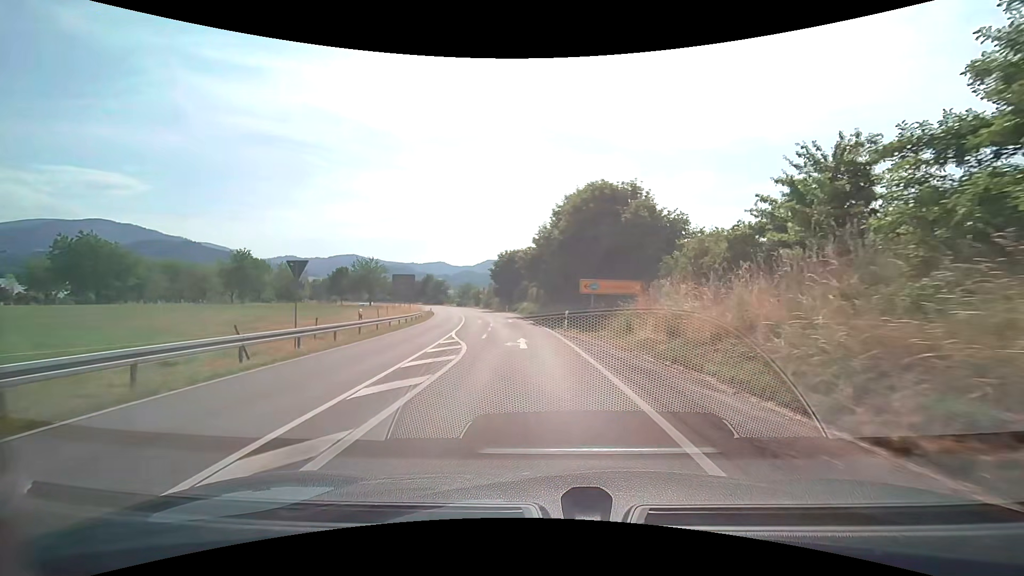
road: secondary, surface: asphalt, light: Day
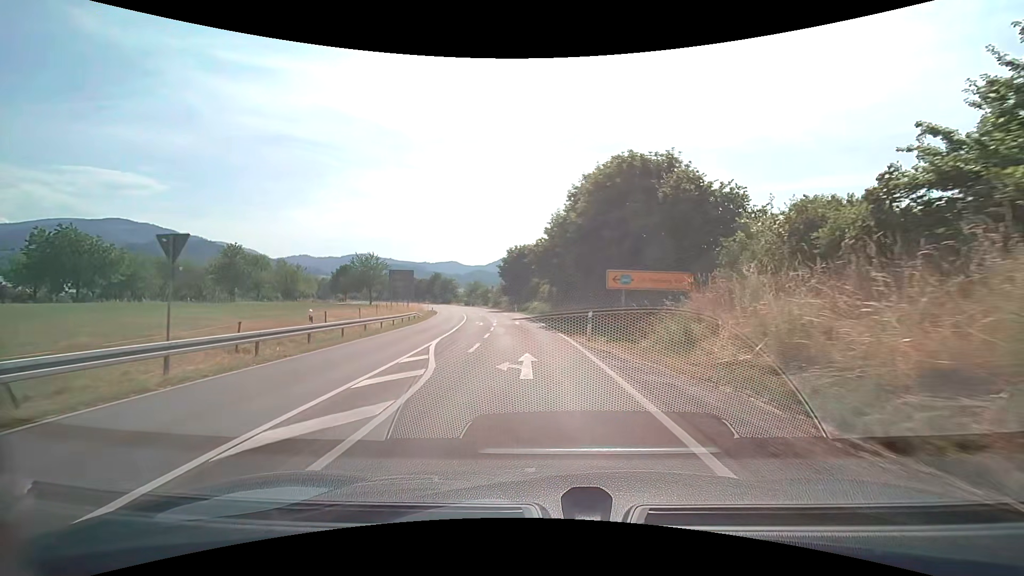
(-0.1, +6.9) m; -1°
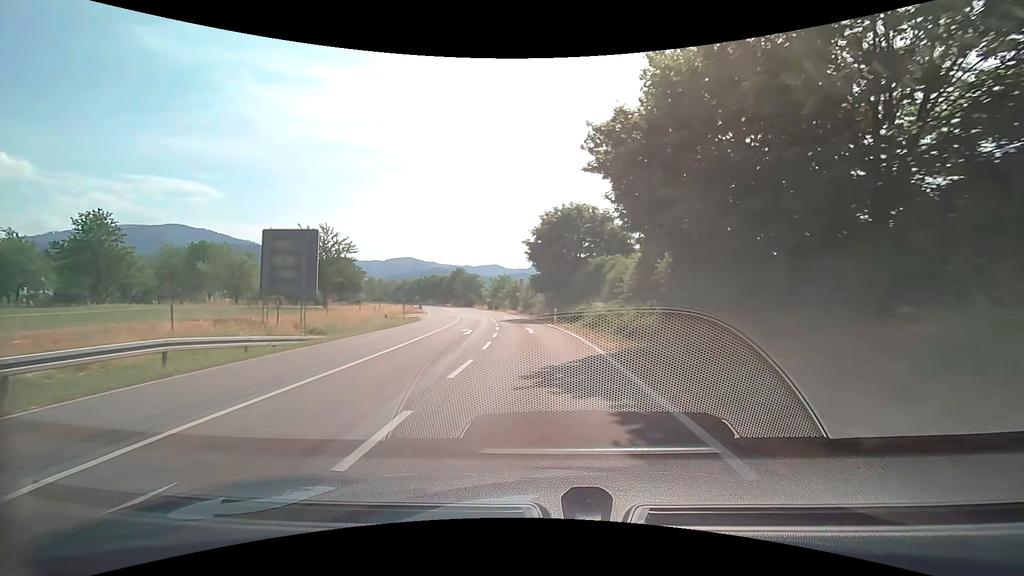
(-1.7, +35.4) m; -5°
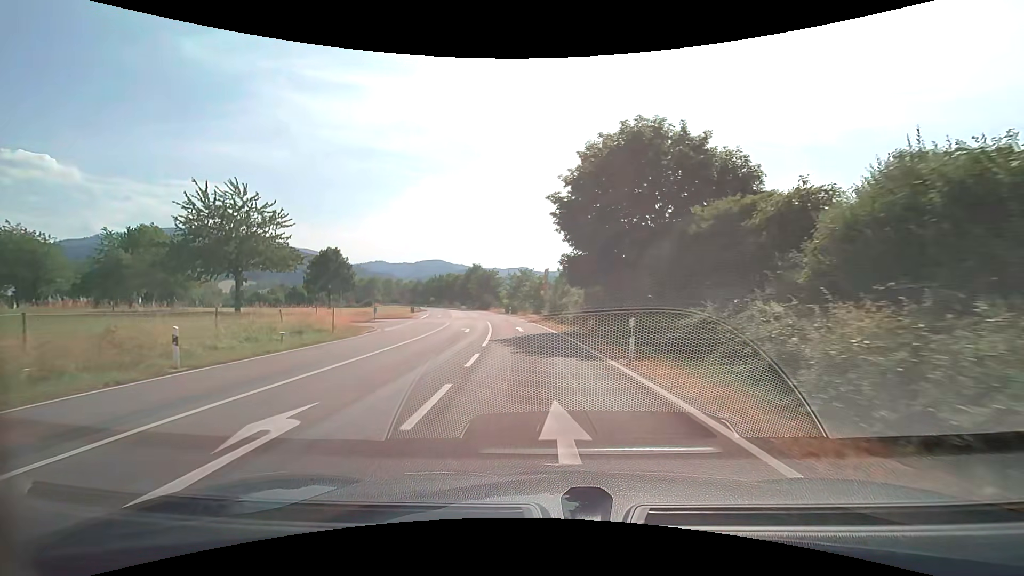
(-0.6, +21.9) m; -3°
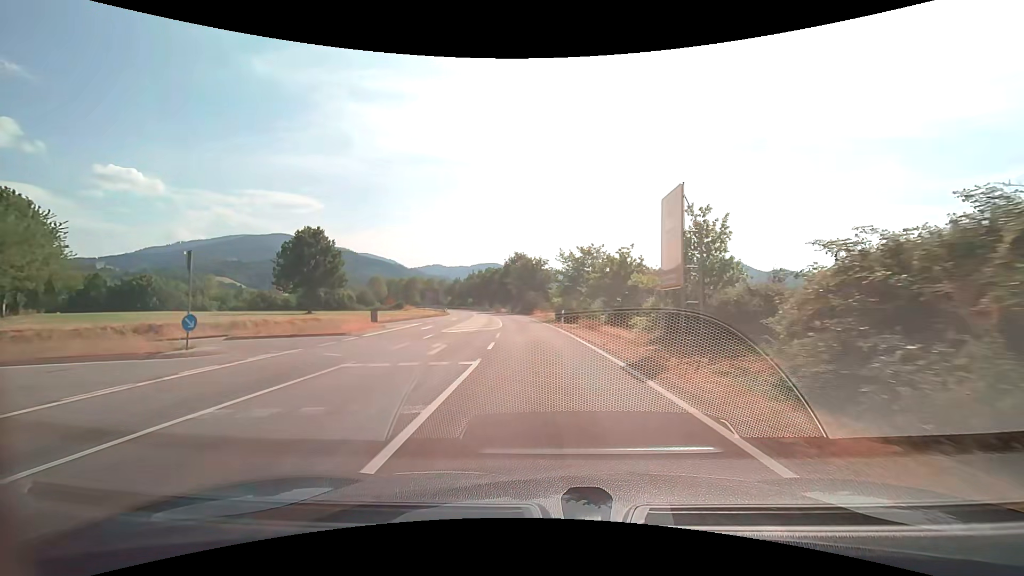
(-1.7, +31.3) m; -6°
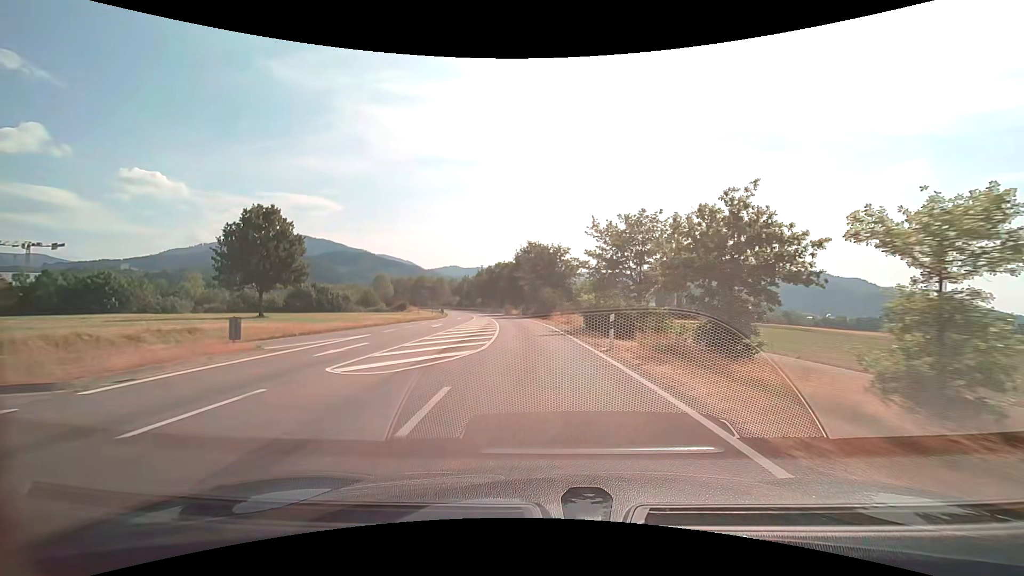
(-0.4, +16.7) m; -2°
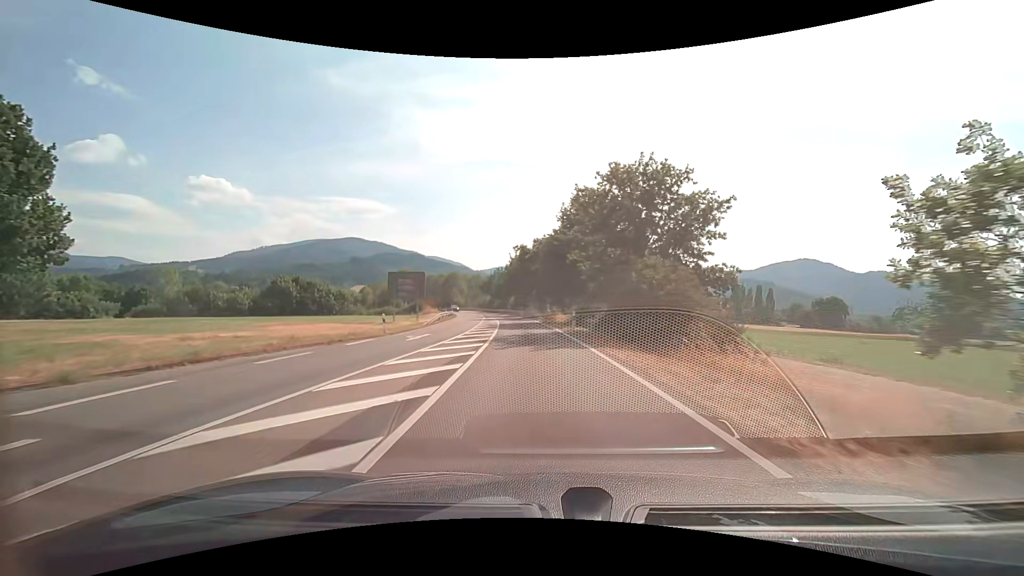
(-1.6, +34.8) m; -6°
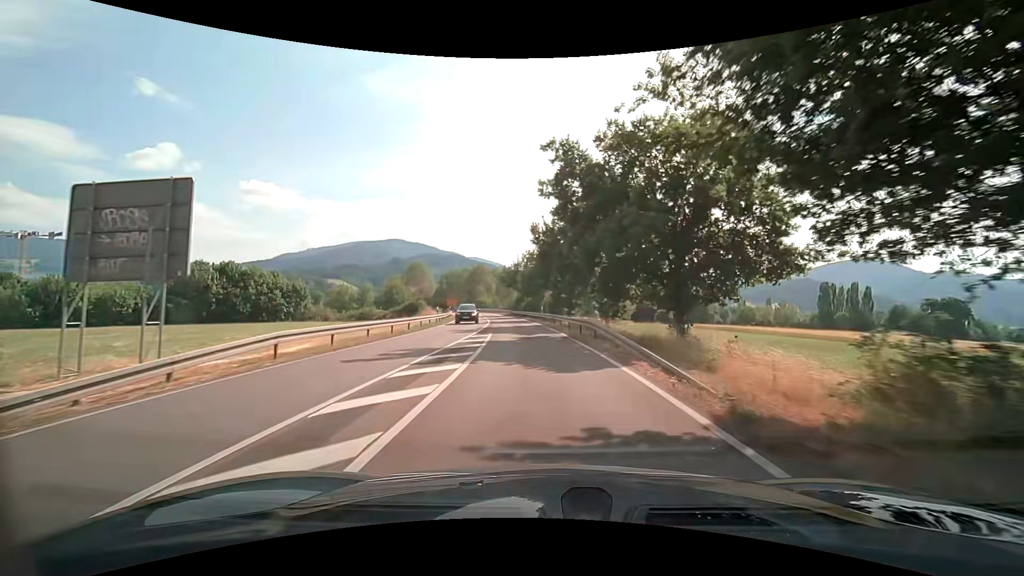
(-1.6, +35.1) m; -5°
(0, +10) (-1, +20) (-1, +30) (-3, +40) (-4, +50) (-5, +60) (-7, +70) (-9, +79) (-11, +89) (-13, +99) m
